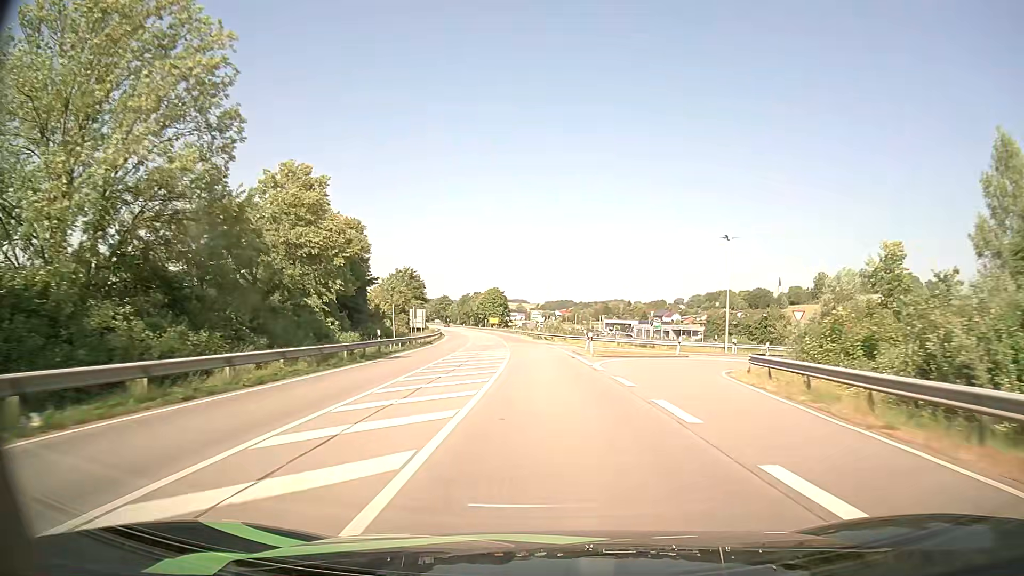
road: primary_link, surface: asphalt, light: Day
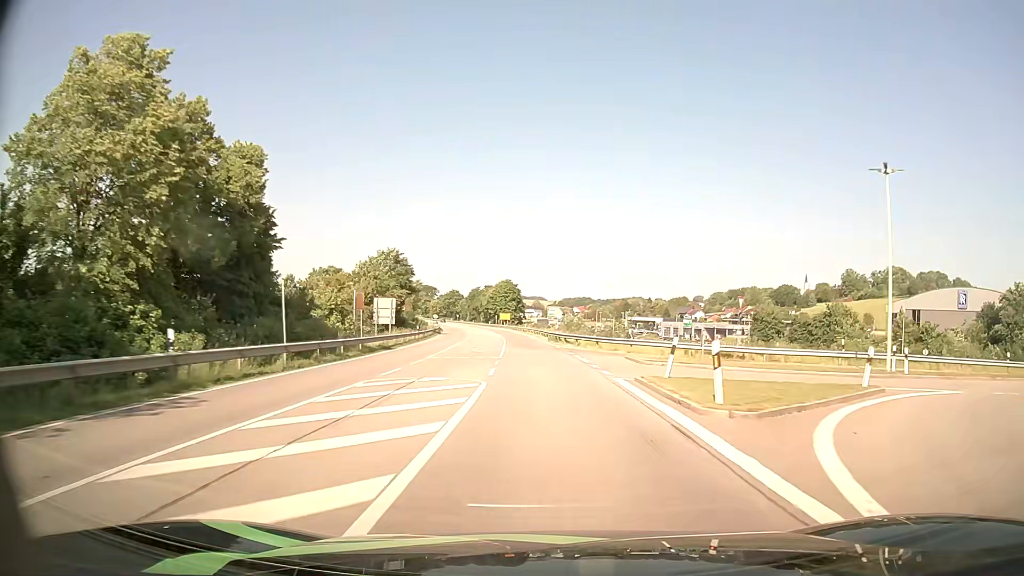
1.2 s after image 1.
(-0.2, +22.1) m; -1°
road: primary
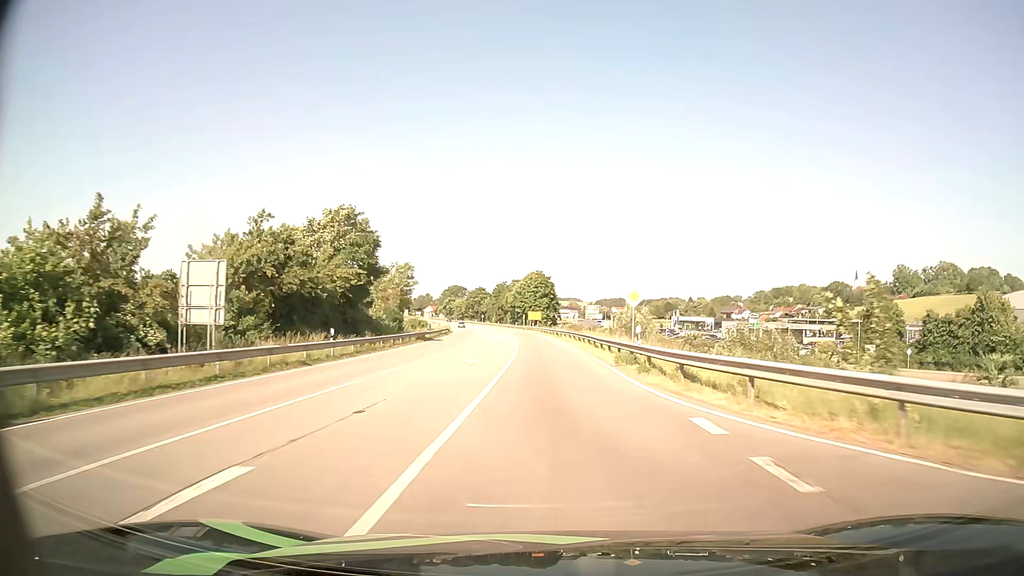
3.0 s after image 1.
(-0.9, +33.1) m; -3°
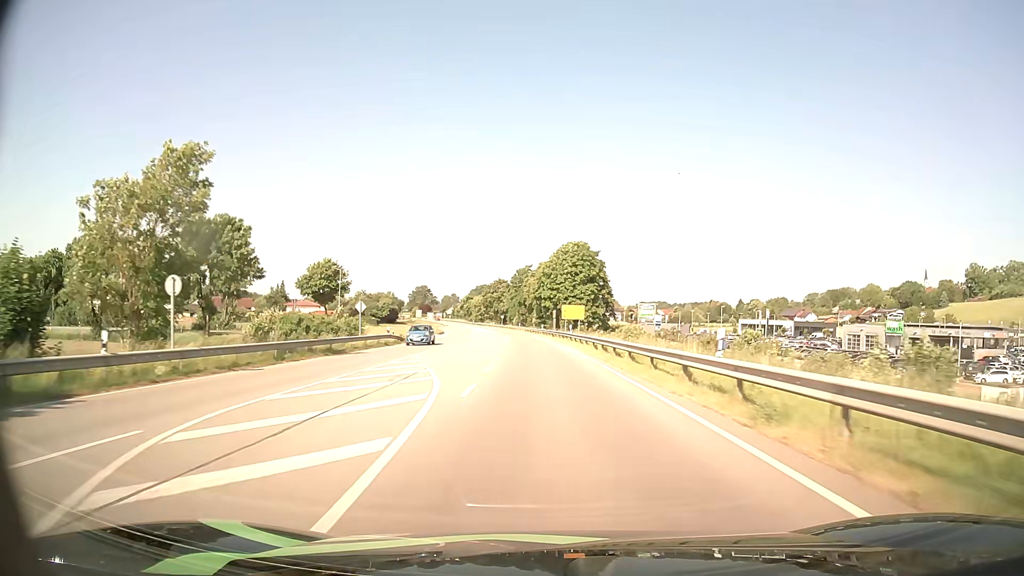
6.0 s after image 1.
(-1.3, +56.4) m; -3°
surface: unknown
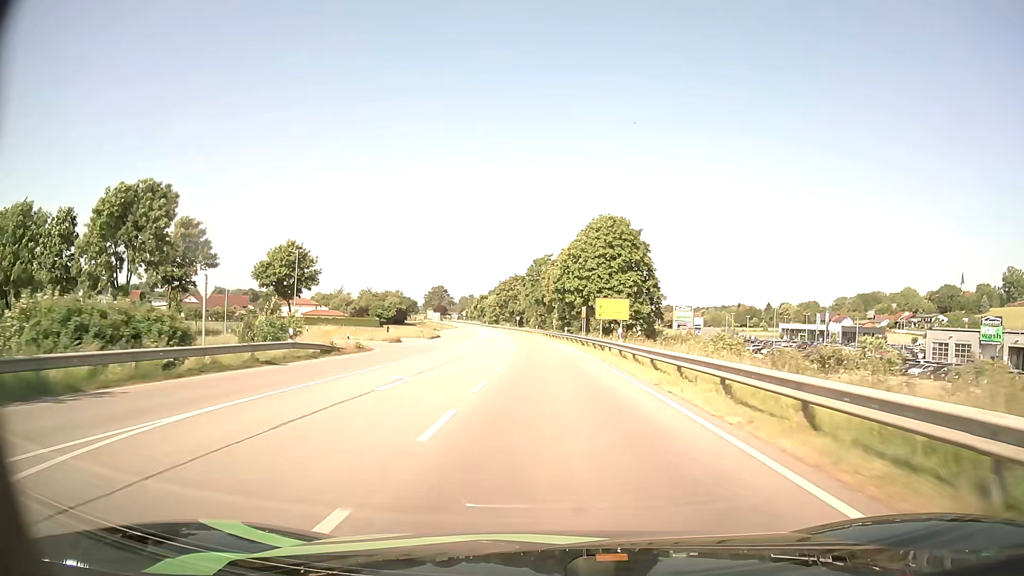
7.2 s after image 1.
(-0.3, +23.1) m; -2°
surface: asphalt
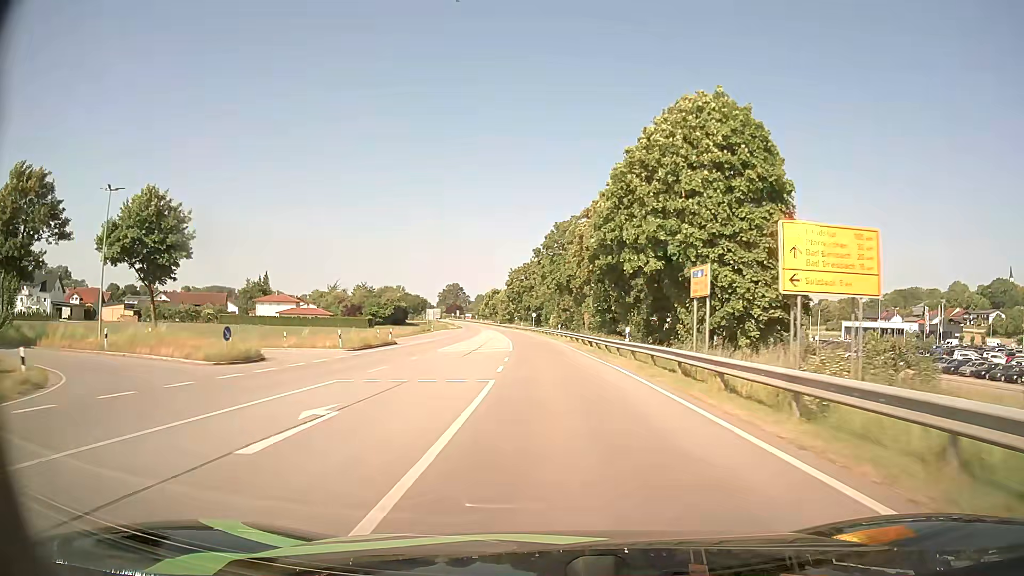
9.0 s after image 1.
(-0.6, +35.0) m; -2°
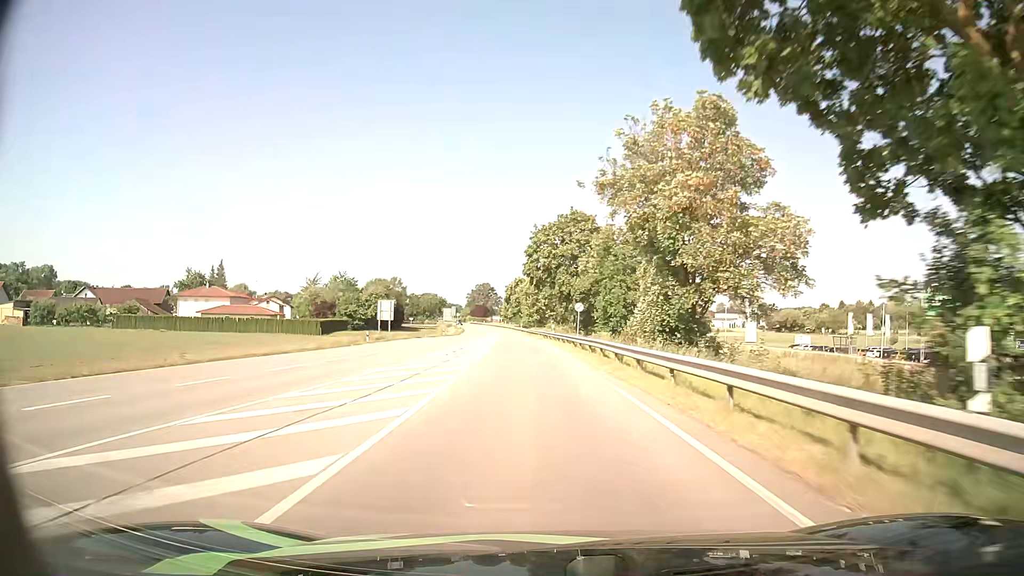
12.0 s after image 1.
(-1.5, +59.4) m; -3°
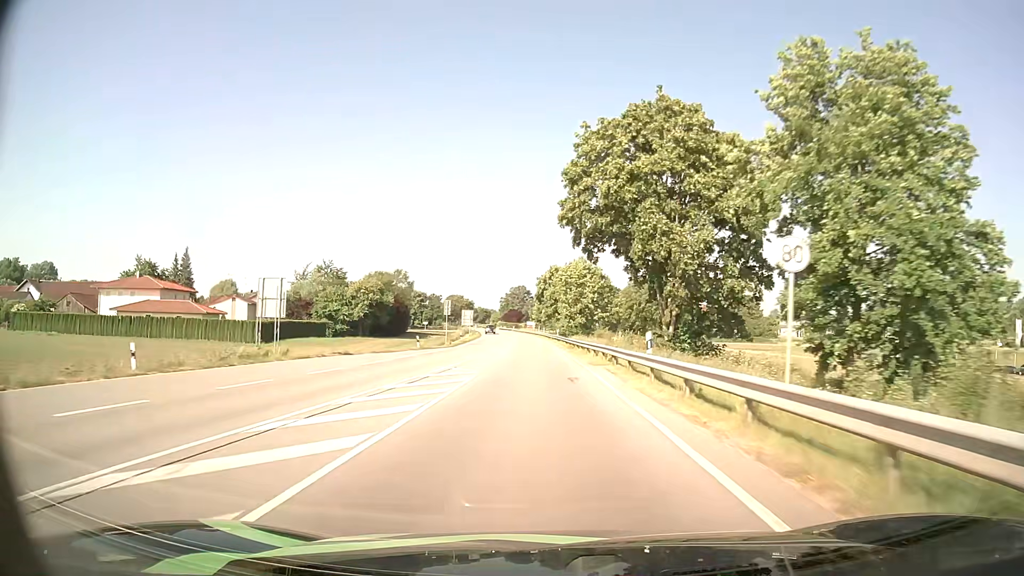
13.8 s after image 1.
(-1.1, +37.1) m; -3°
(0, +10) (0, +20) (0, +30) (-1, +40) (-1, +50) (-1, +60) (-2, +70) (-3, +80) (-3, +90) (-4, +100) m
